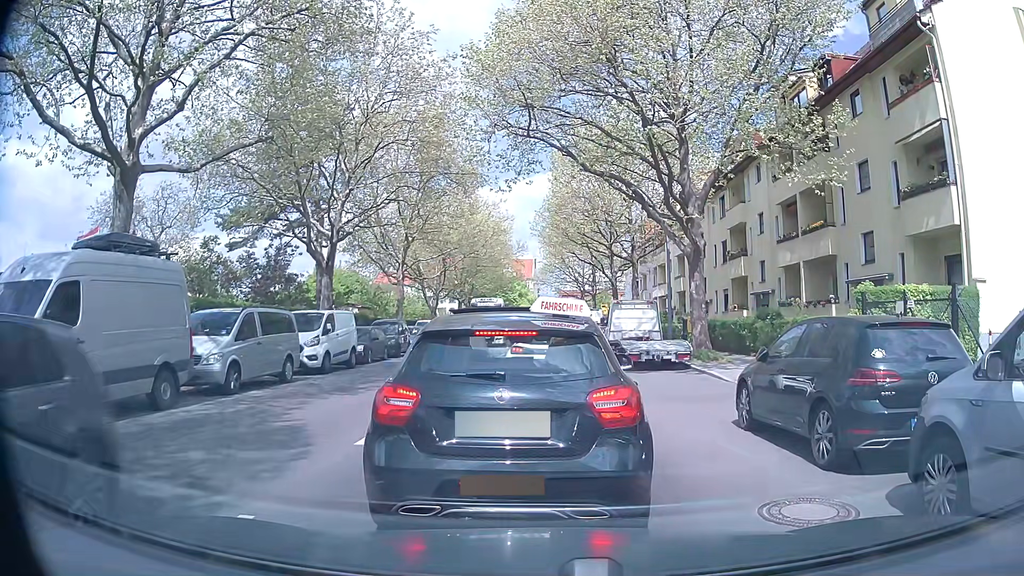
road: tertiary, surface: asphalt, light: Day
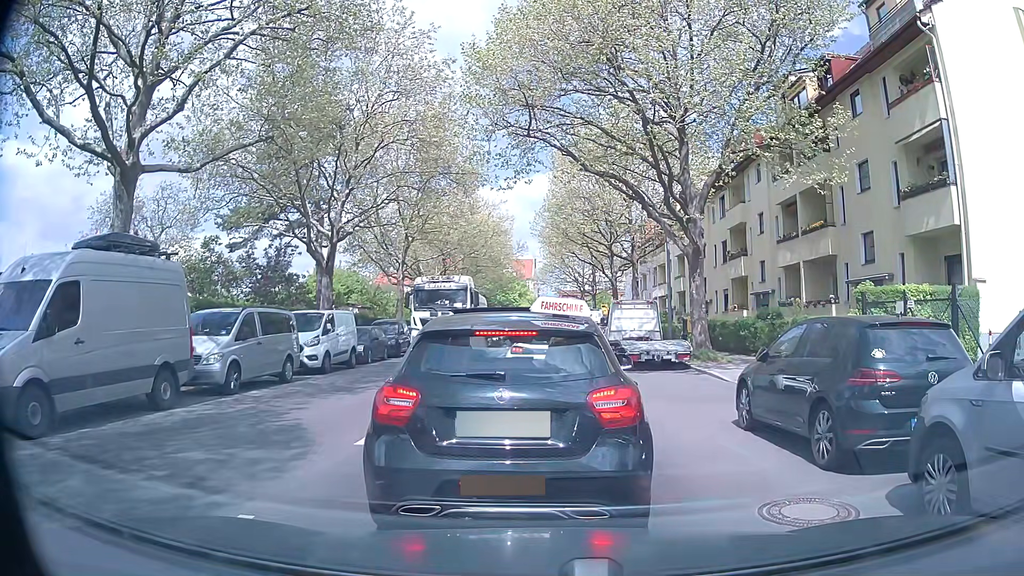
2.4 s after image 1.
(0.0, 0.0) m; 0°
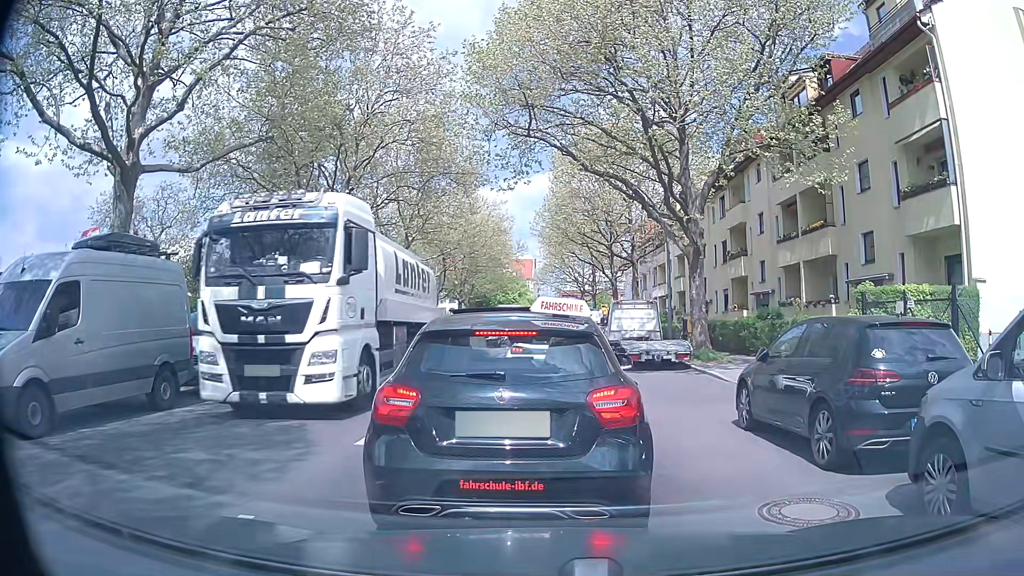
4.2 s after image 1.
(0.0, 0.0) m; 0°
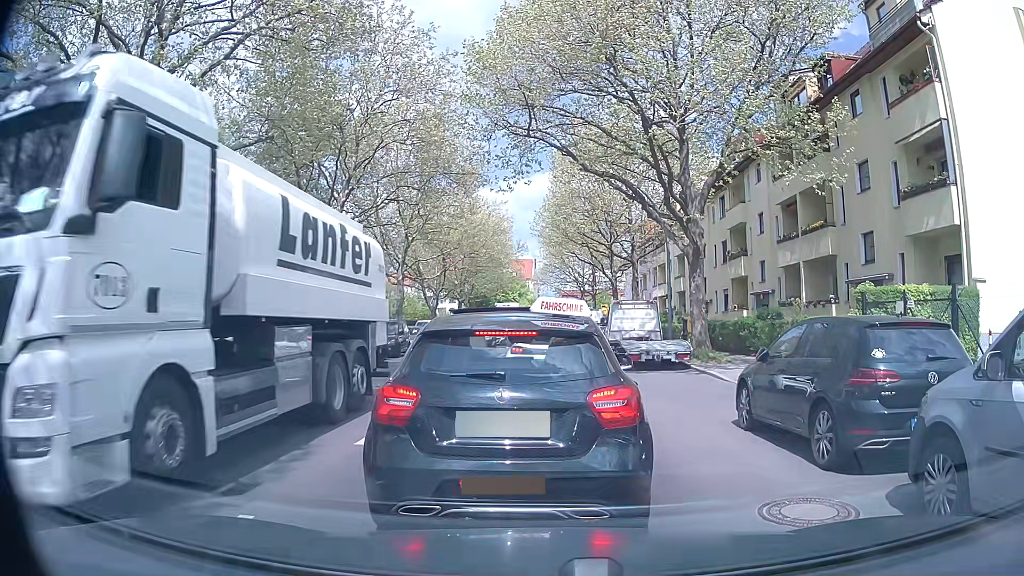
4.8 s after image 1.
(0.0, 0.0) m; 0°
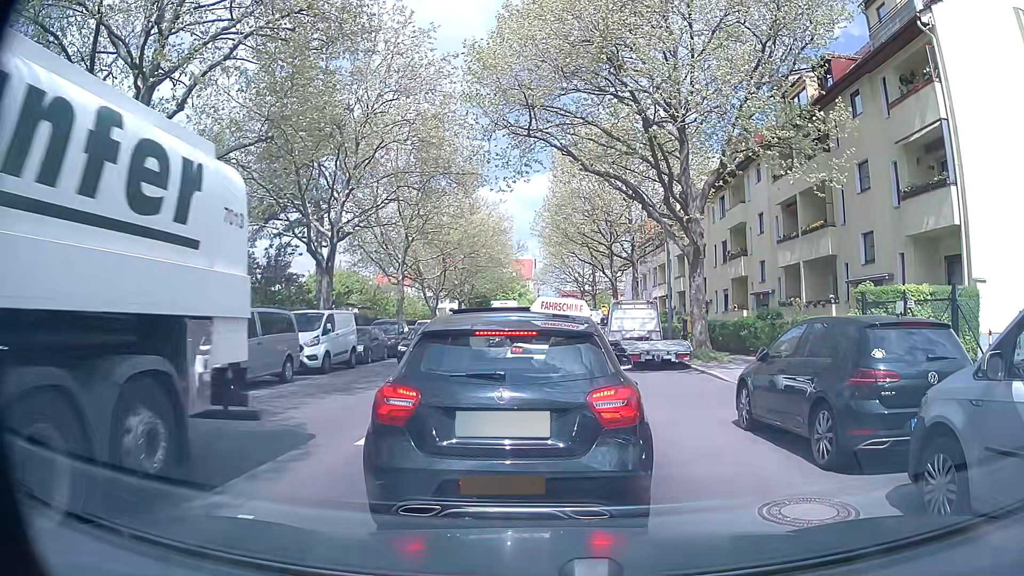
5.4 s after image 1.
(0.0, 0.0) m; 0°
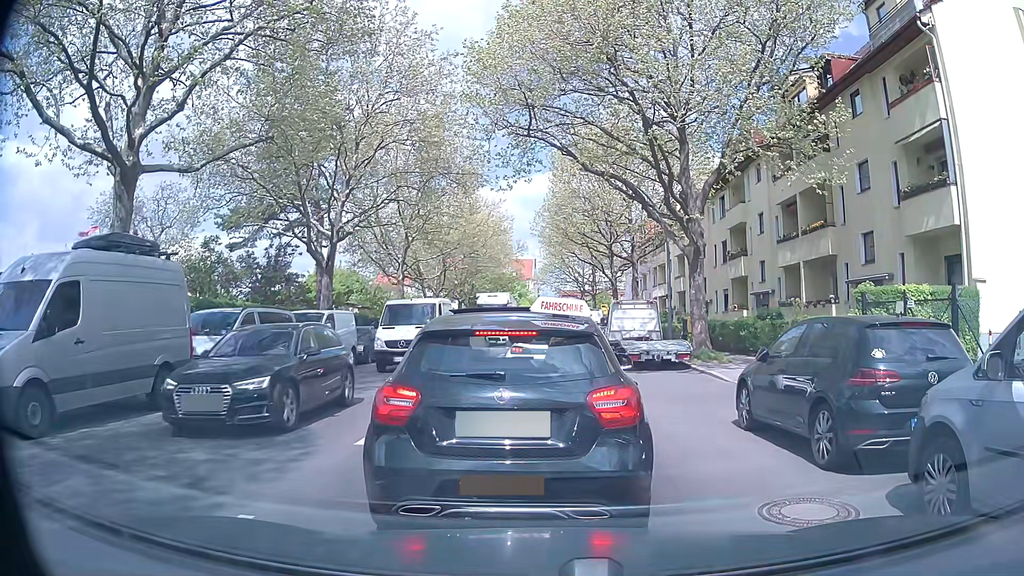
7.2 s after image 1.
(0.0, 0.0) m; 0°
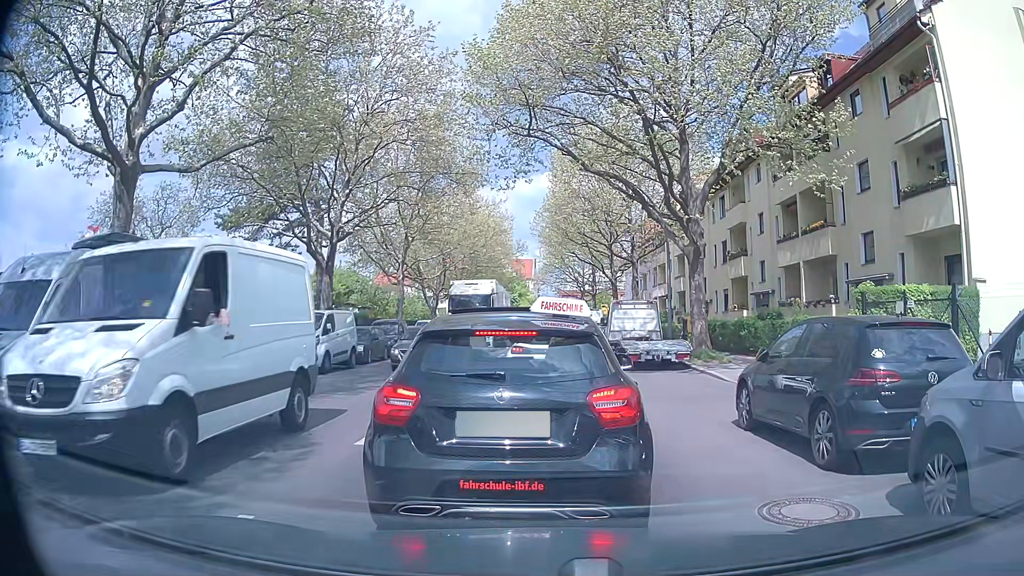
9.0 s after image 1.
(0.0, 0.0) m; 0°
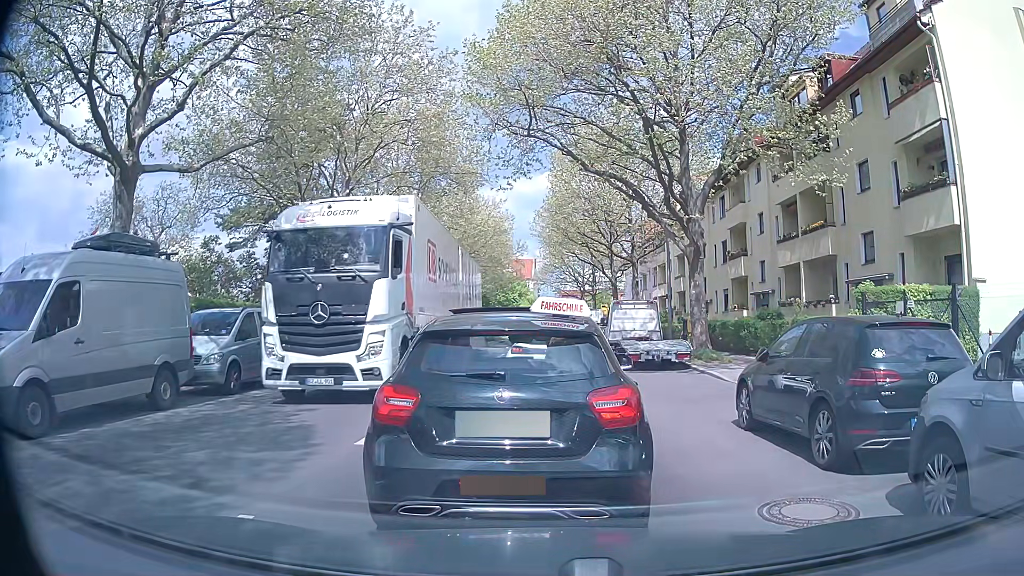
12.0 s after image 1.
(0.0, 0.0) m; 0°
